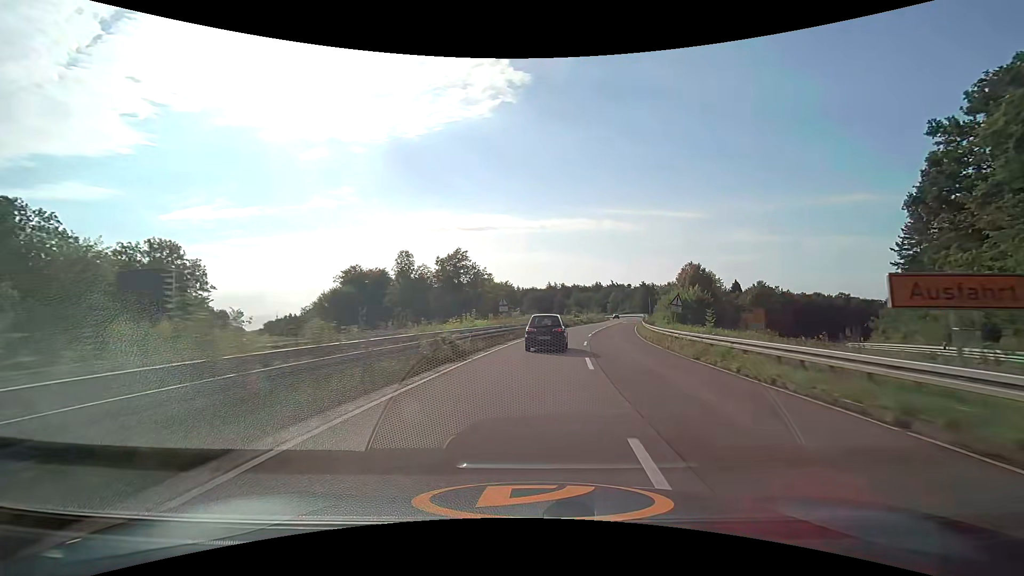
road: trunk_link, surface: asphalt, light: Day
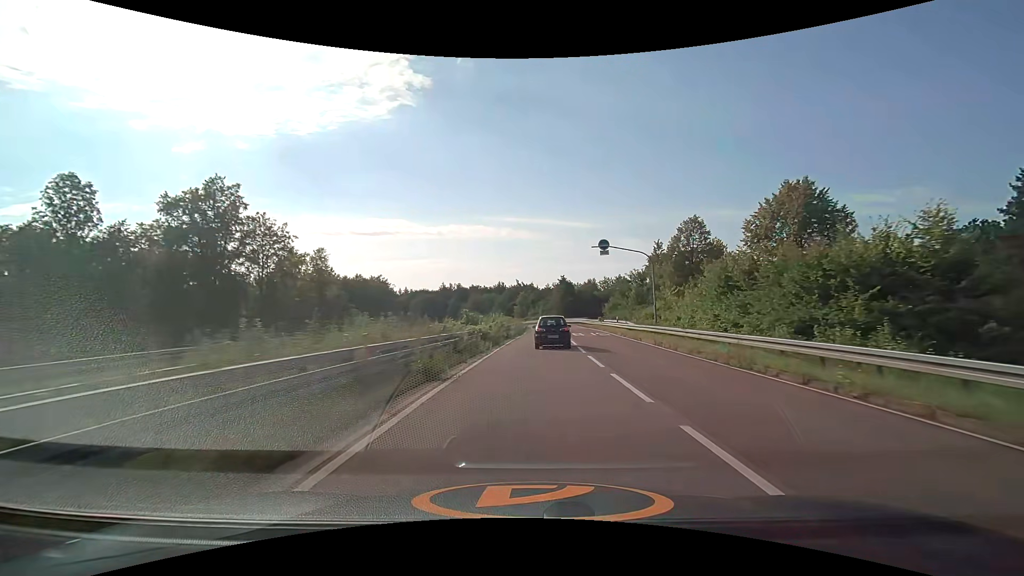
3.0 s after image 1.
(+5.2, +53.2) m; +11°
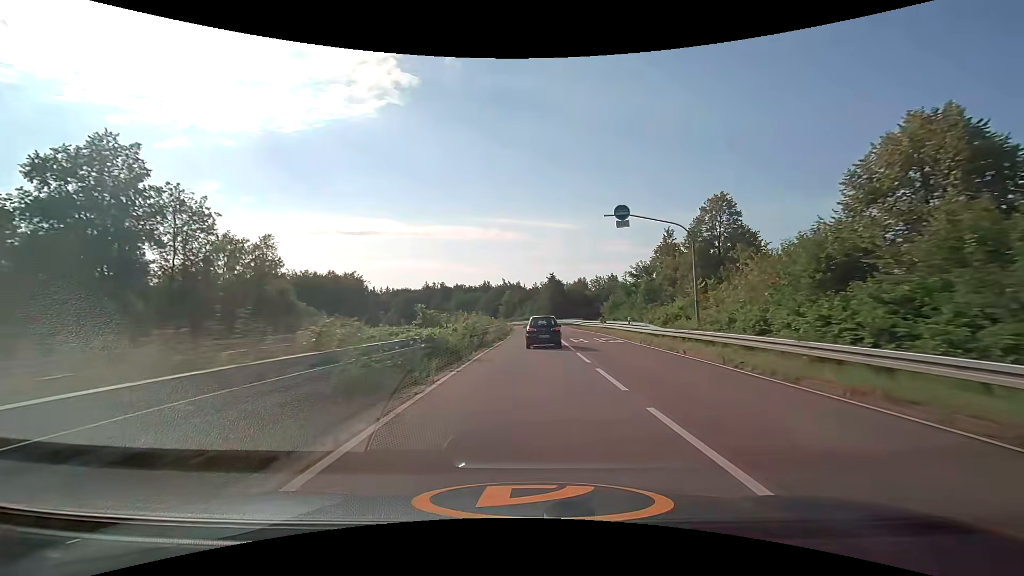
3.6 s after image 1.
(+0.2, +10.7) m; +2°
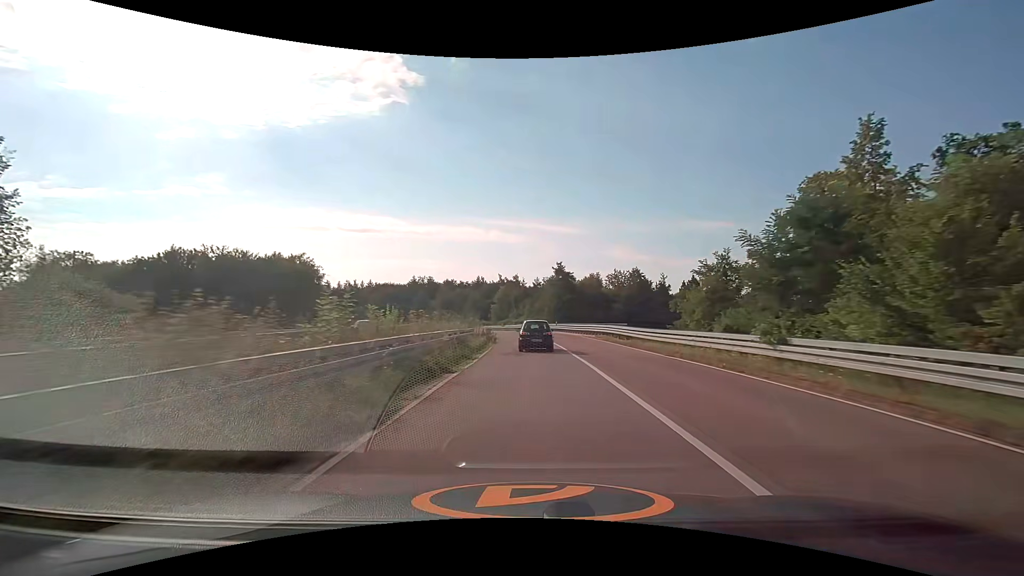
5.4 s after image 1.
(+0.4, +31.9) m; +1°
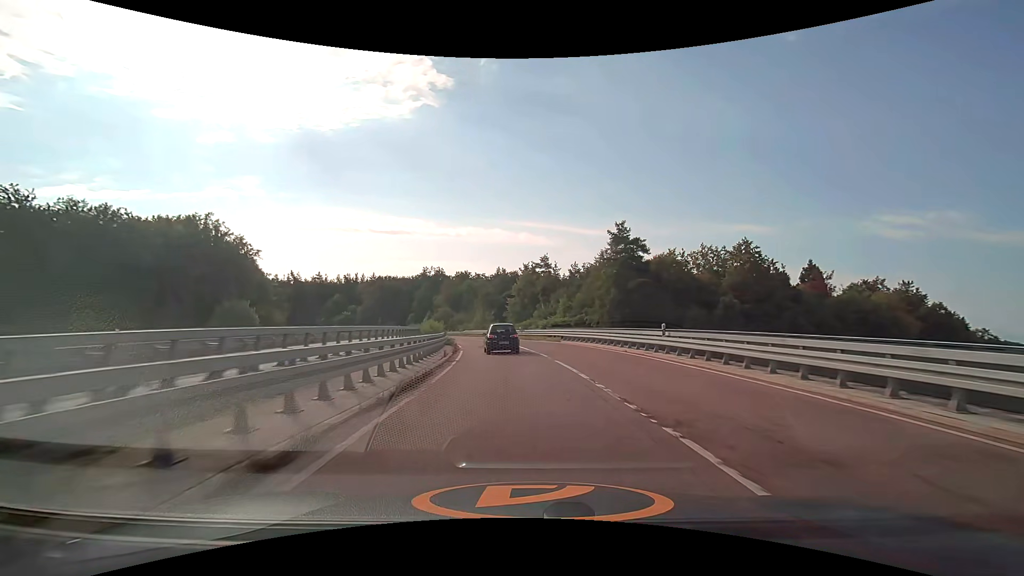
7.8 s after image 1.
(-0.8, +41.7) m; -3°
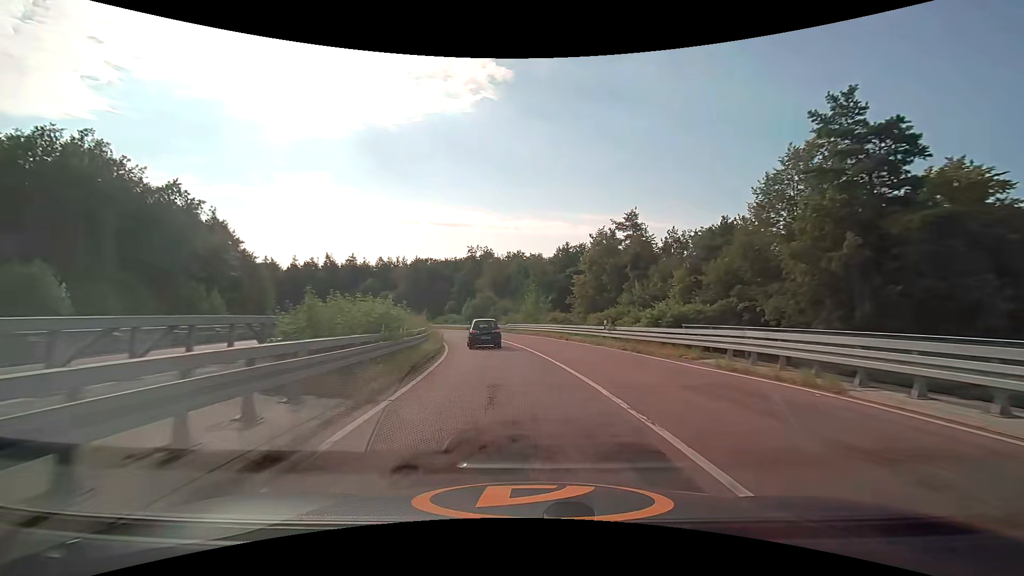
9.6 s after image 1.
(-1.8, +30.6) m; -7°
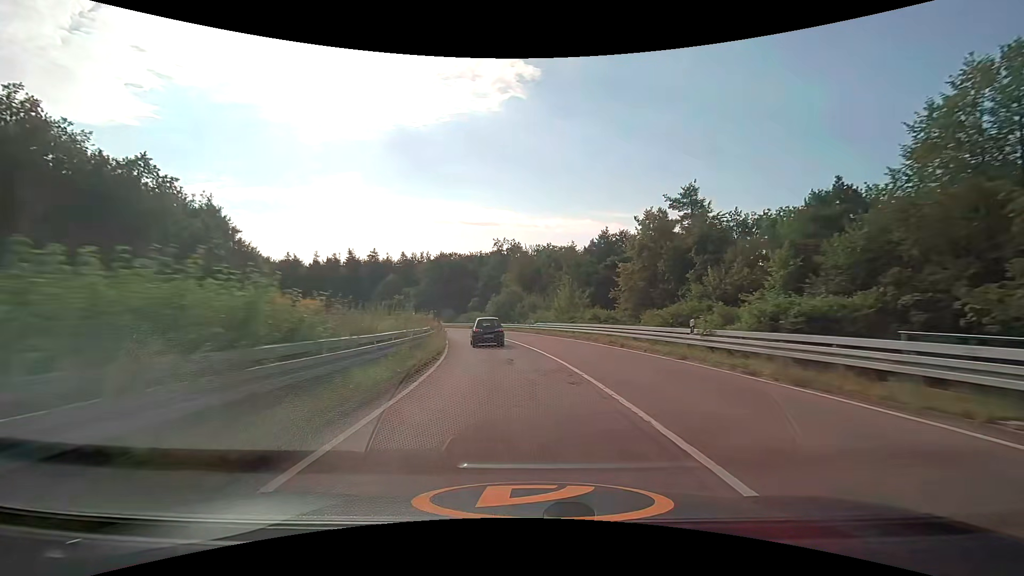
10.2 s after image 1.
(-0.3, +10.2) m; -3°
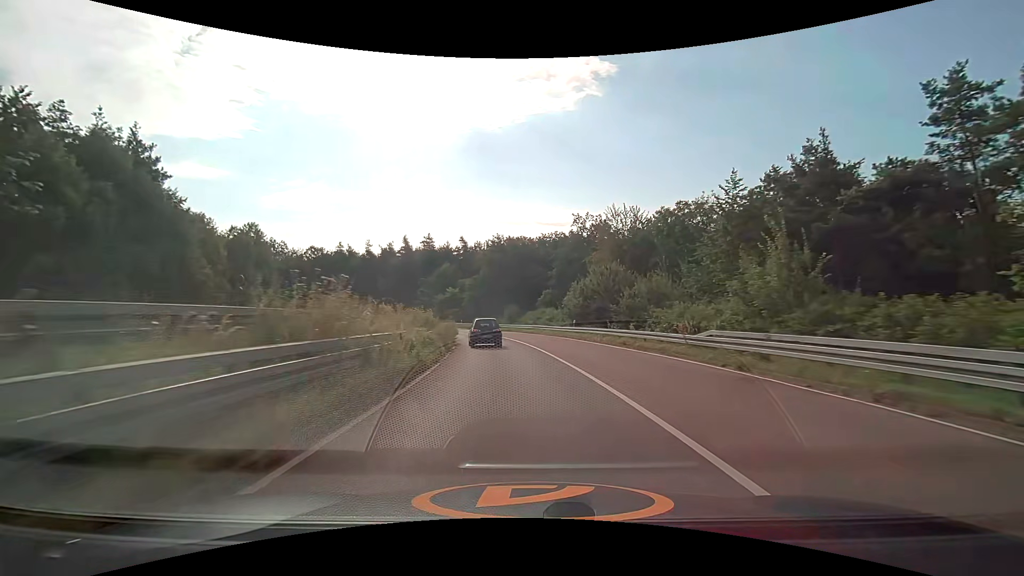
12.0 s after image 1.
(-2.5, +30.4) m; -9°
